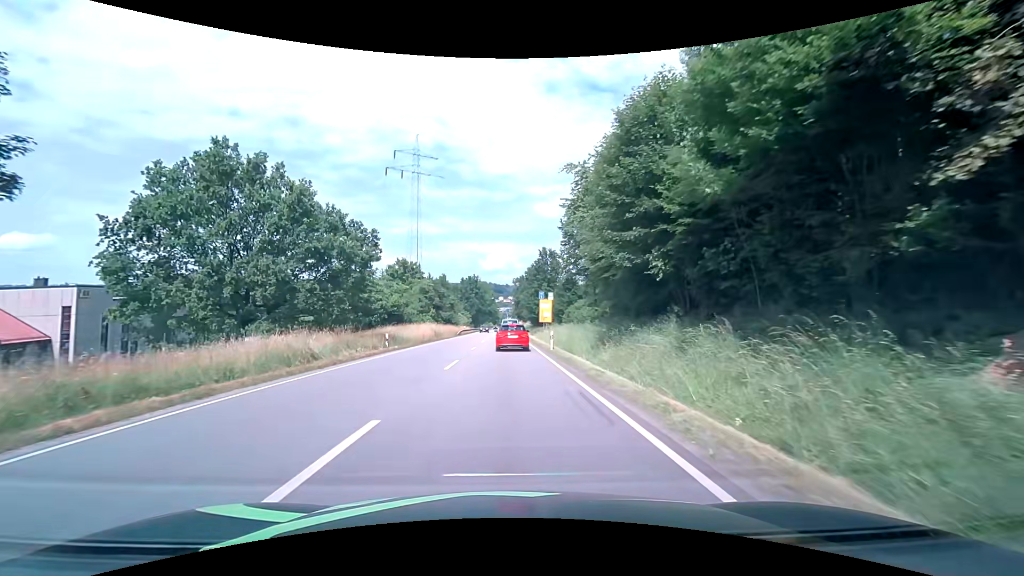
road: primary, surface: asphalt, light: Day
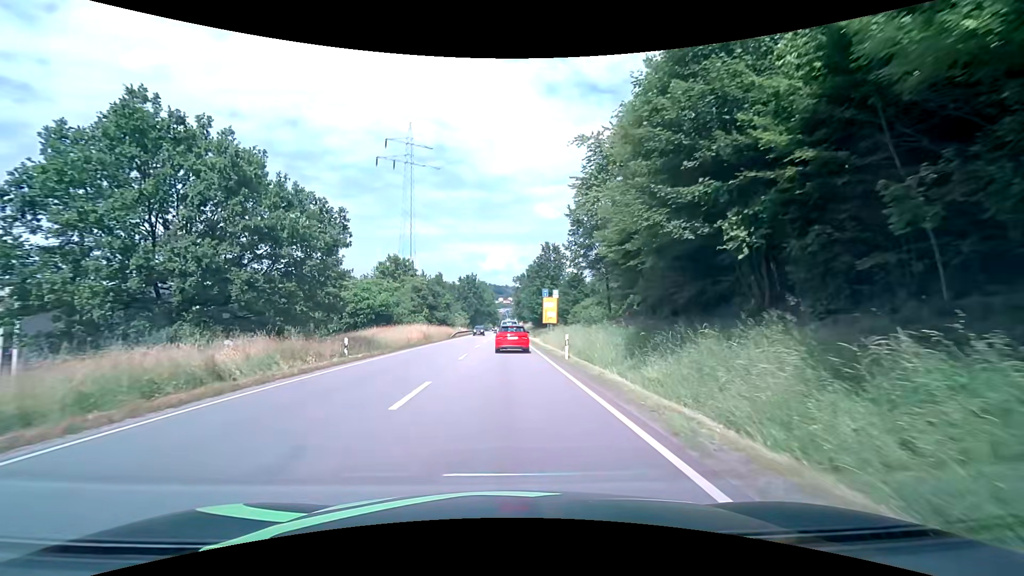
(0.0, +7.0) m; 0°
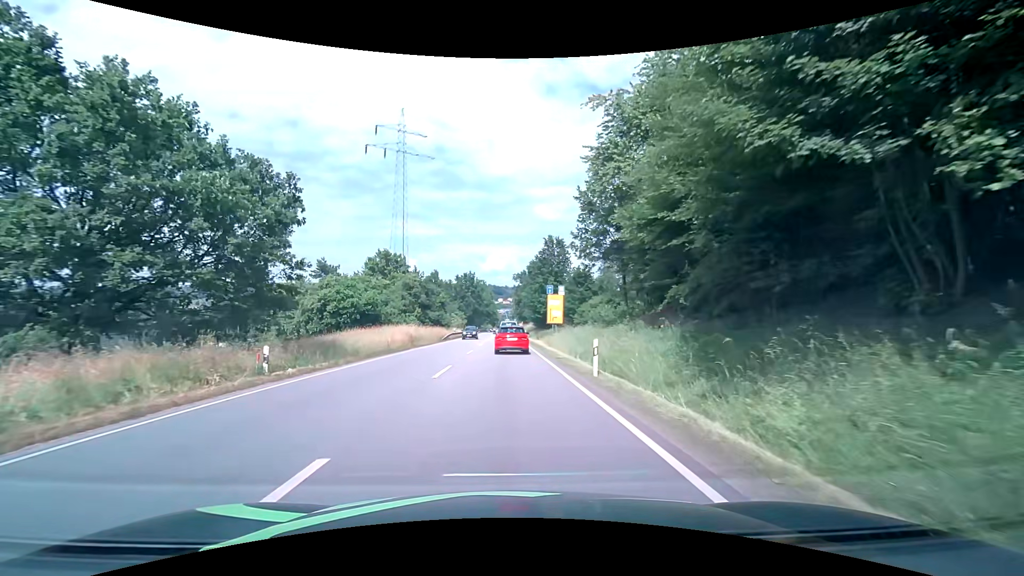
(0.0, +6.8) m; 0°
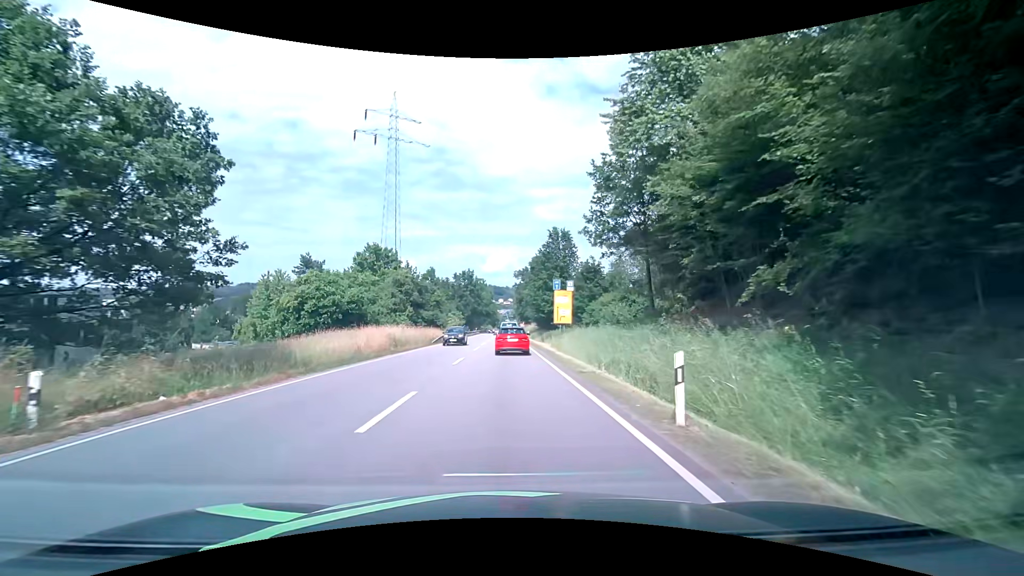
(0.0, +6.8) m; 0°
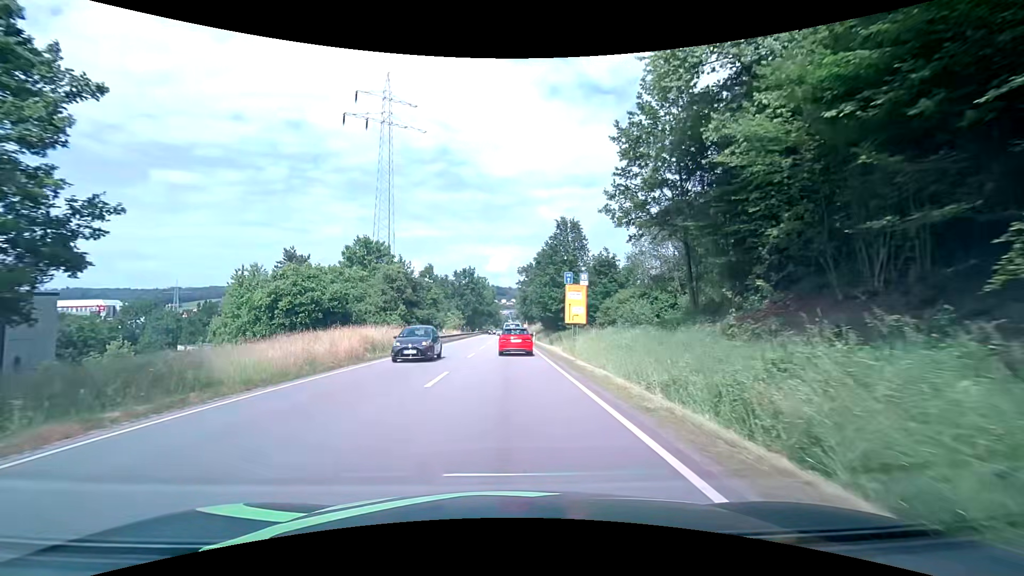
(-0.1, +6.8) m; 0°
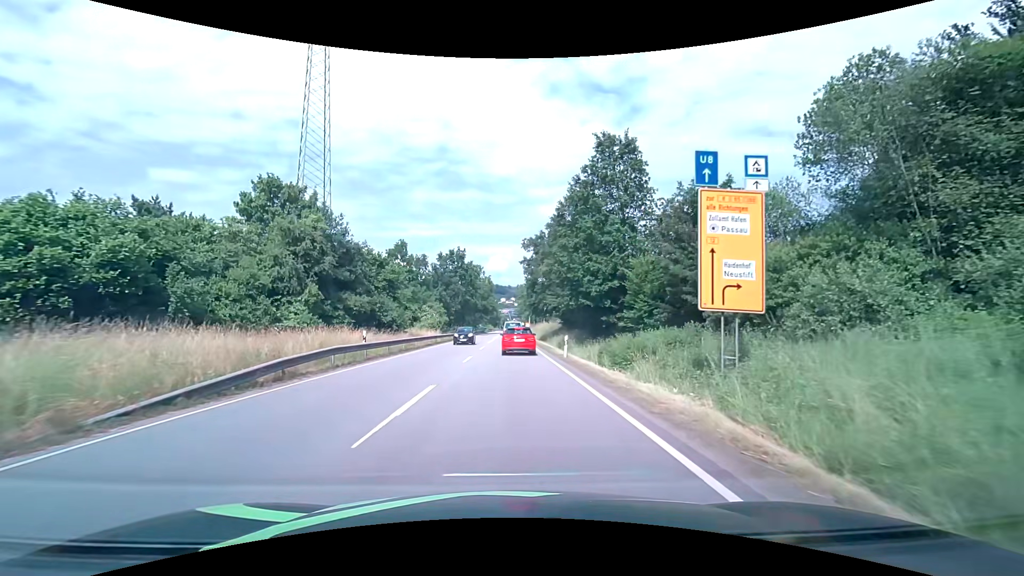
(-0.1, +27.7) m; 0°
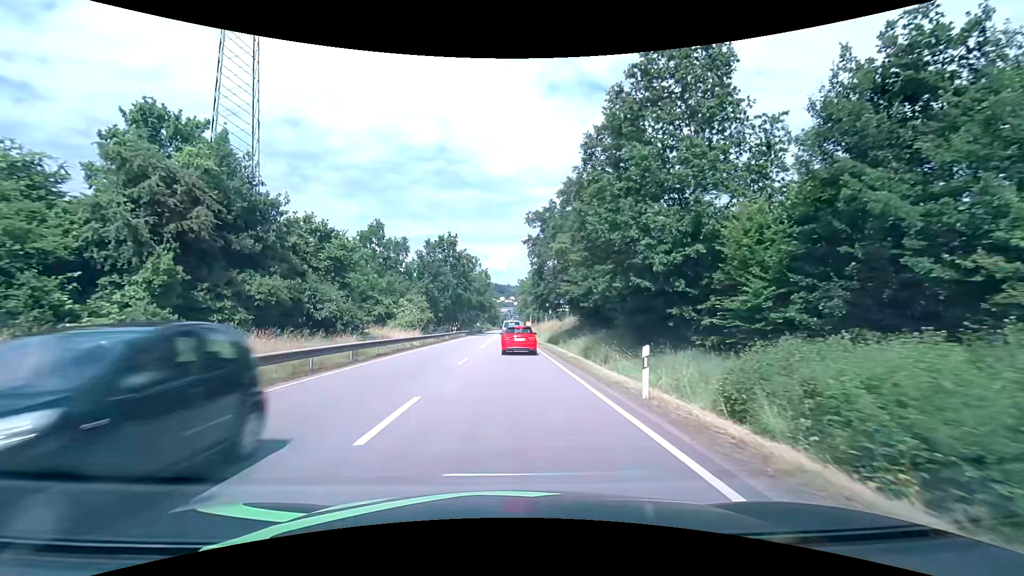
(0.0, +13.9) m; 0°
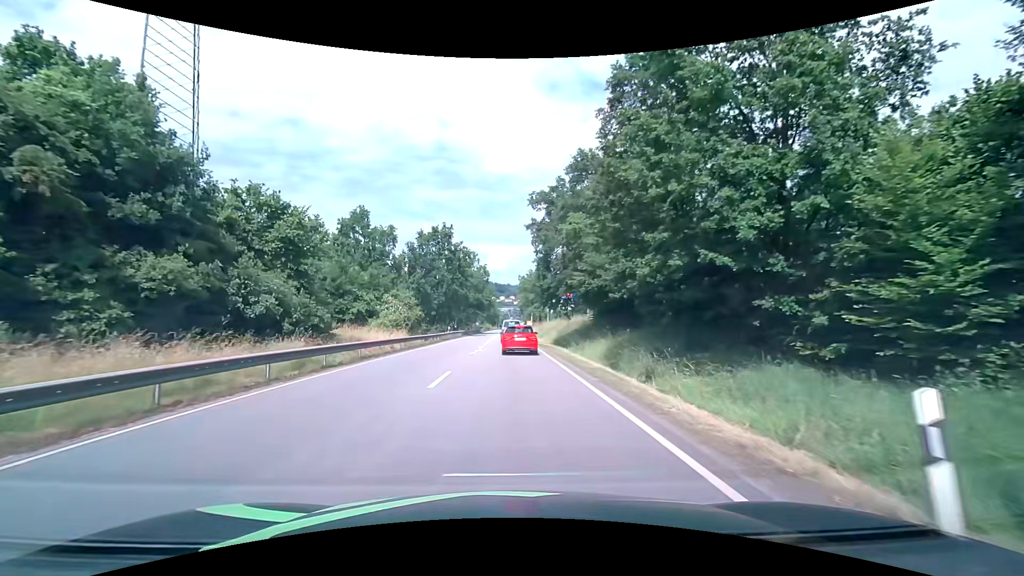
(0.0, +6.8) m; 0°
(0, +10) (0, +20) (0, +30) (0, +40) (0, +50) (0, +60) (0, +70) (0, +80) (0, +90) (0, +100) m
